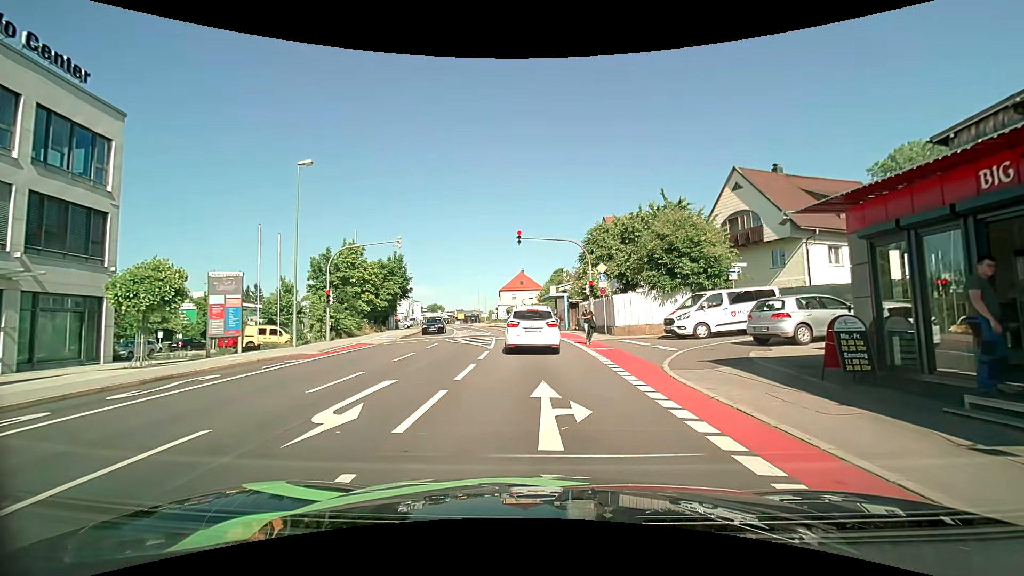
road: tertiary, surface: asphalt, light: Day
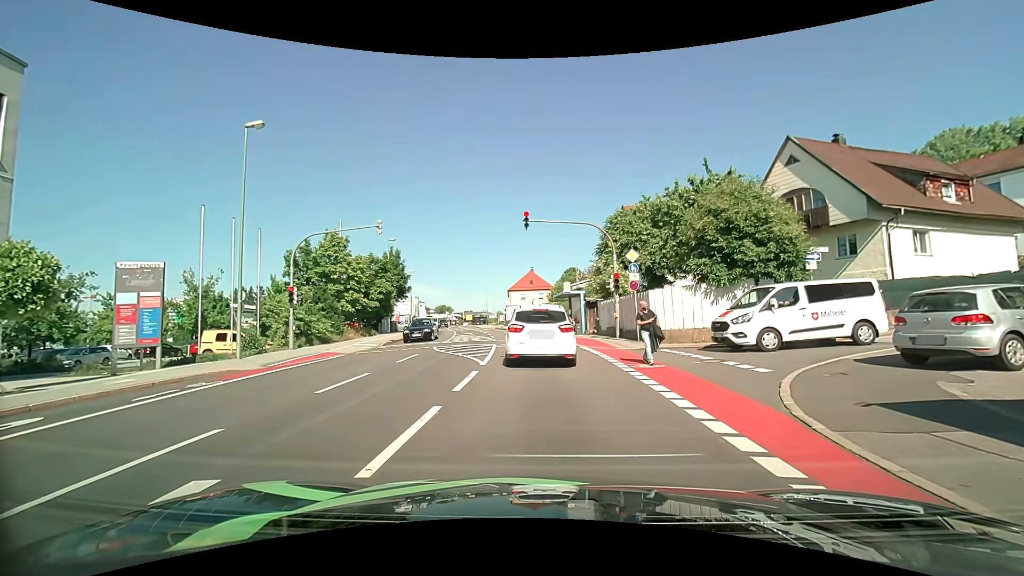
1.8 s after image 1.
(-0.1, +6.0) m; +1°
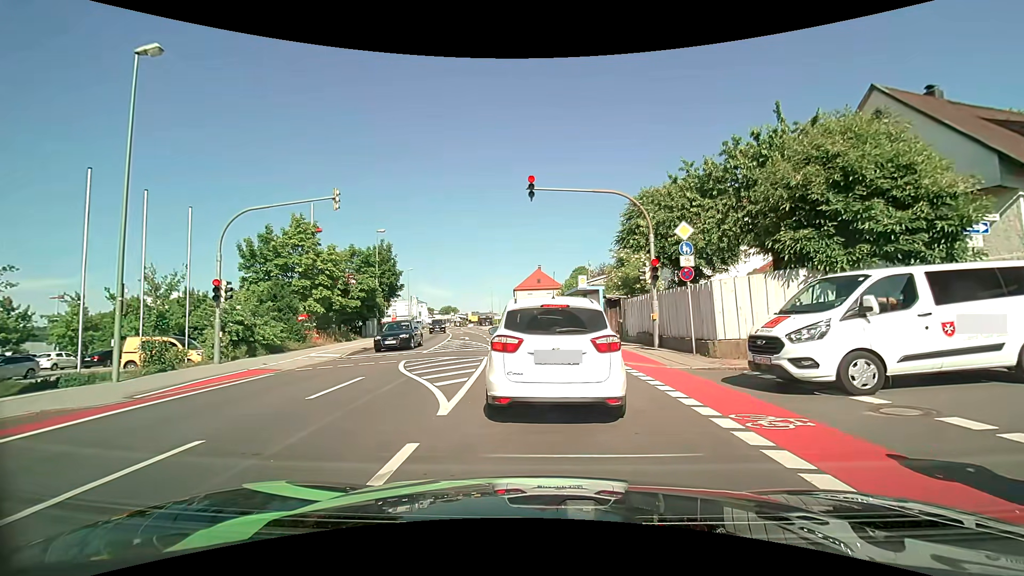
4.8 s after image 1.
(-0.3, +6.4) m; -3°
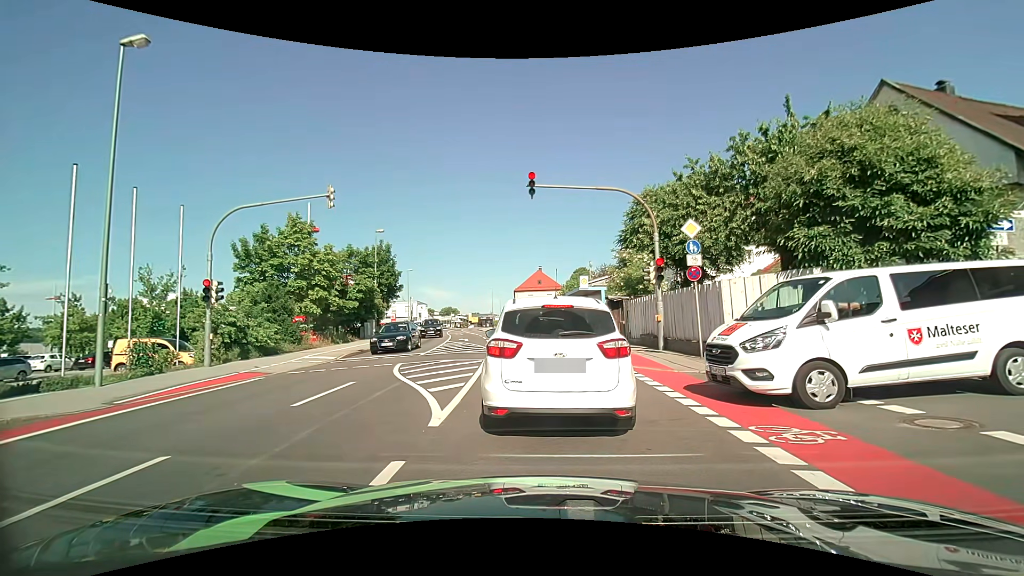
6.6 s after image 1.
(0.0, +0.6) m; 0°
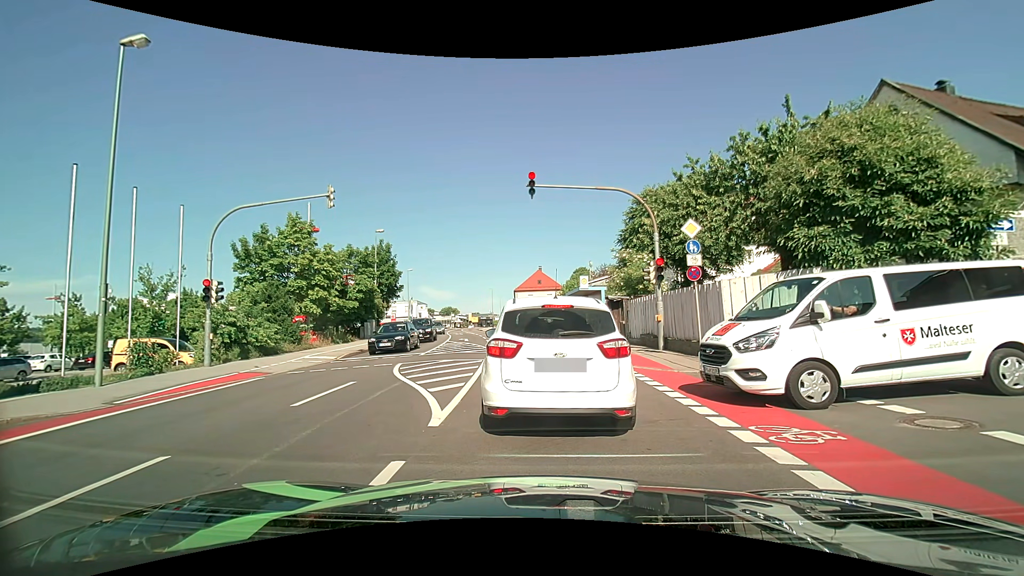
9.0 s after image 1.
(0.0, 0.0) m; 0°
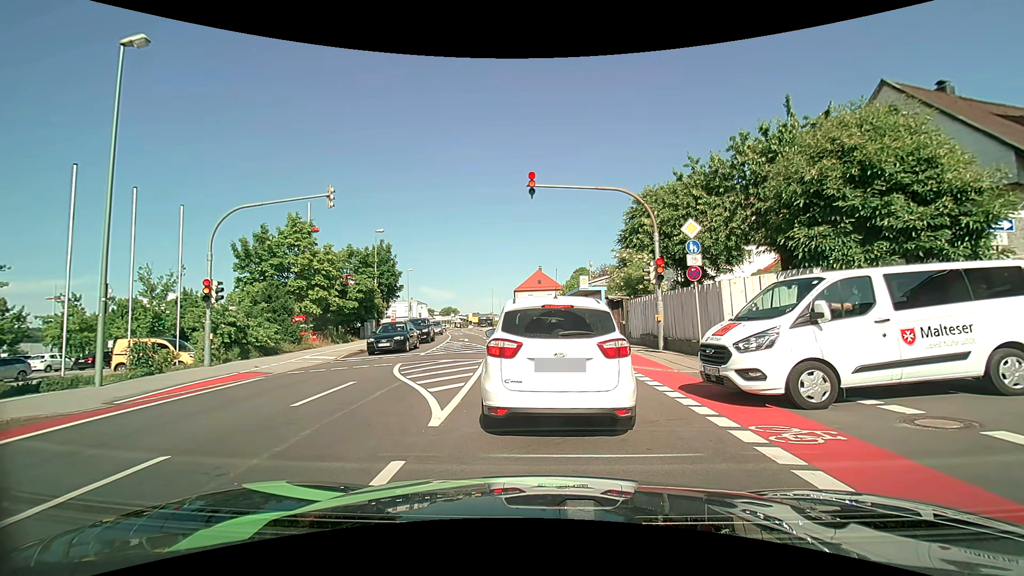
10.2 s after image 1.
(0.0, 0.0) m; 0°
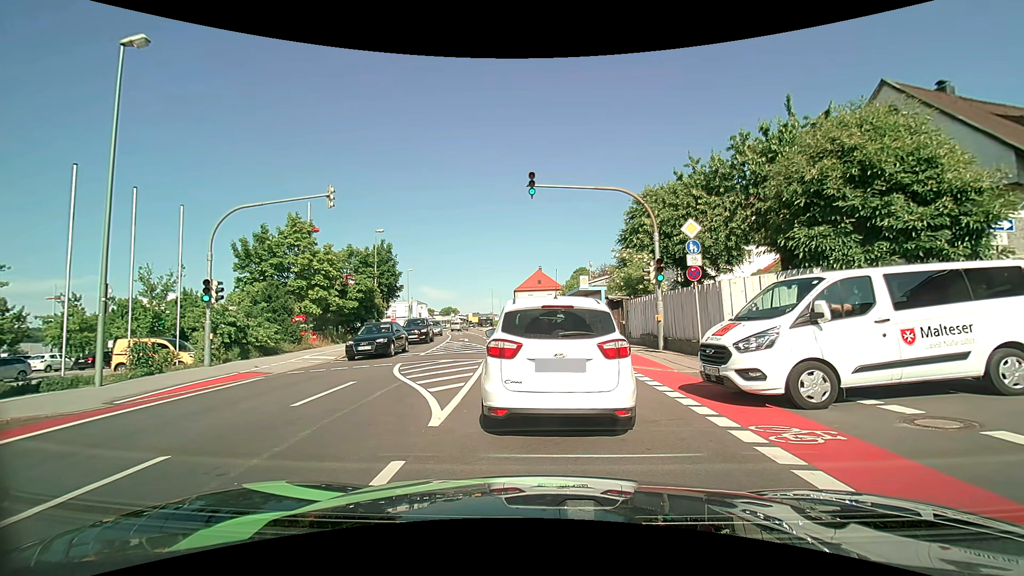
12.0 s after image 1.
(0.0, 0.0) m; 0°
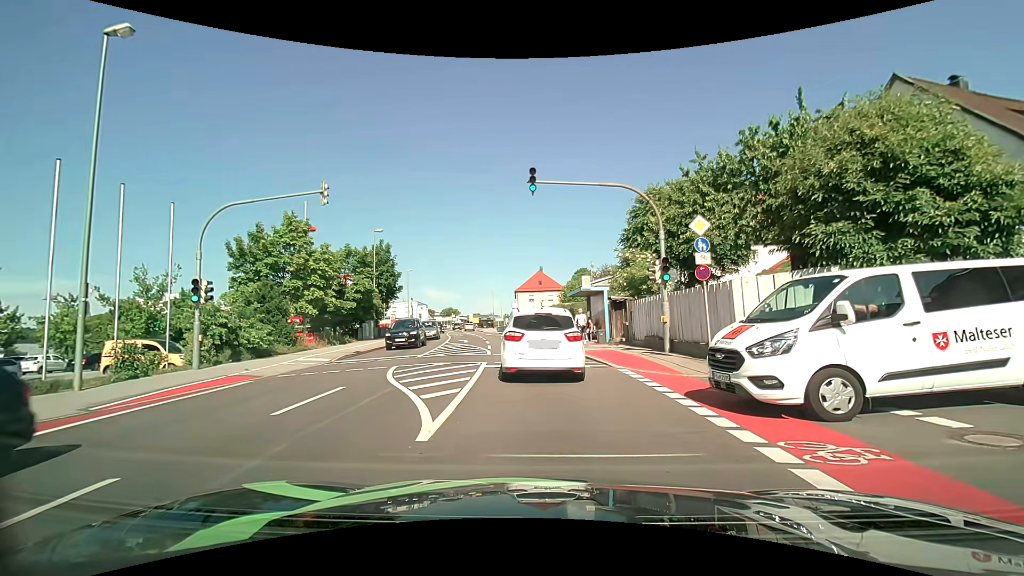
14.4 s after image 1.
(0.0, +0.7) m; 0°
(0, +10) (-1, +20) (-1, +30) (-3, +40) (-4, +50) (-6, +60) (-8, +69) (-10, +79) (-12, +89) (-13, +99) m
